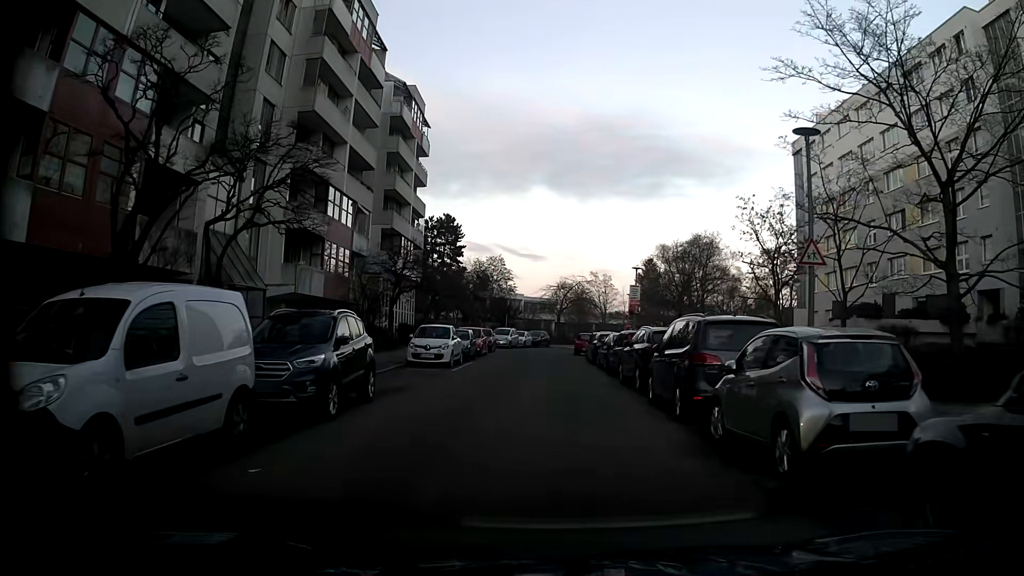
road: residential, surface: asphalt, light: Day
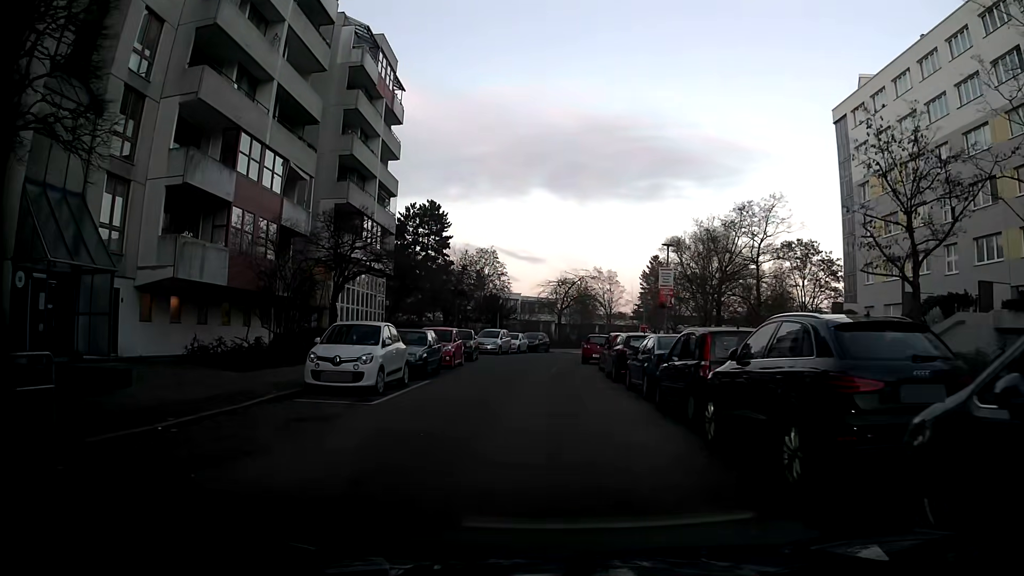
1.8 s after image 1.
(-0.2, +10.6) m; -1°
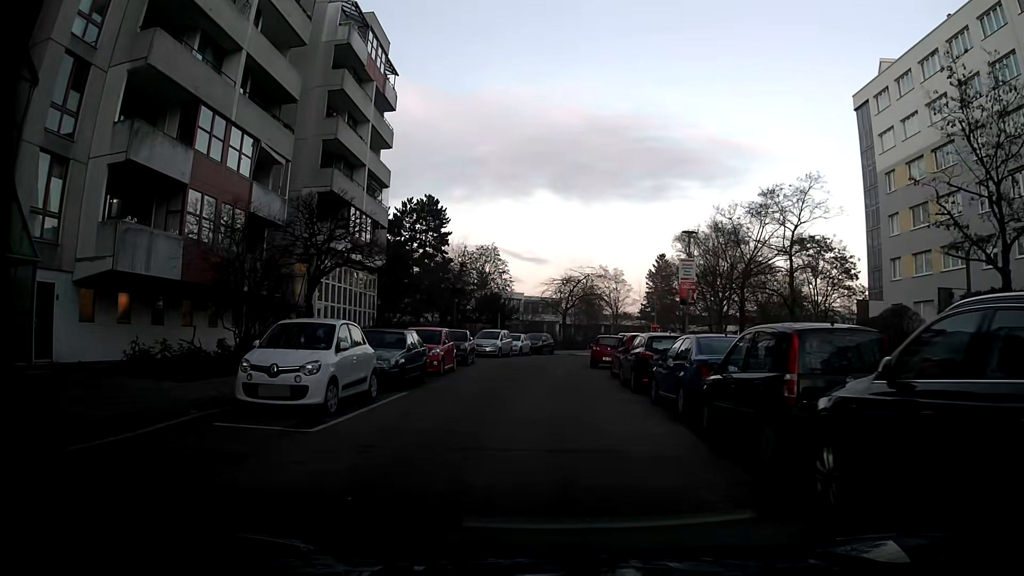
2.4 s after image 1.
(0.0, +3.6) m; 0°
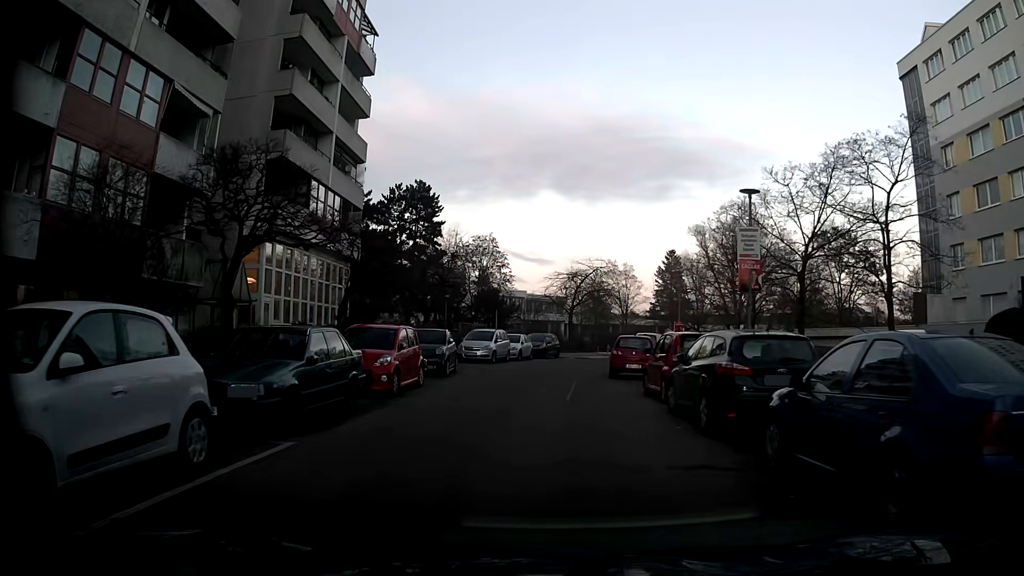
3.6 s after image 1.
(-0.1, +7.2) m; 0°
